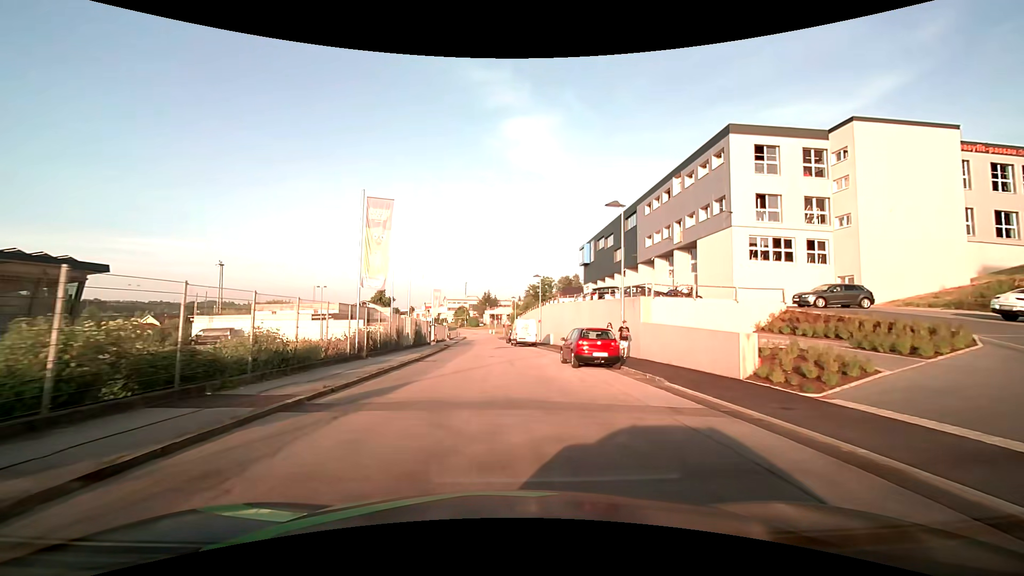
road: residential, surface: asphalt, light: Day
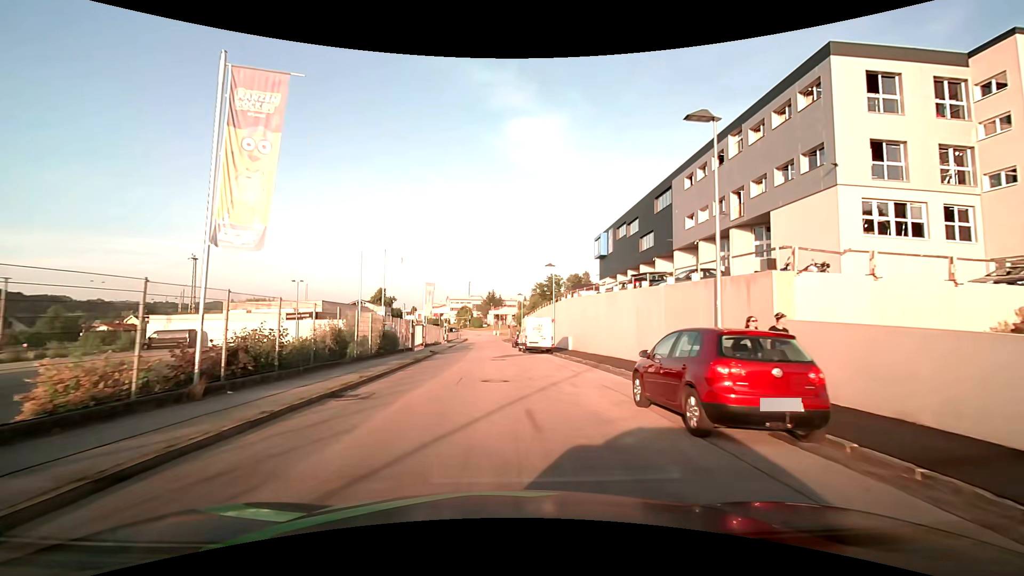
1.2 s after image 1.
(0.0, +11.3) m; 0°
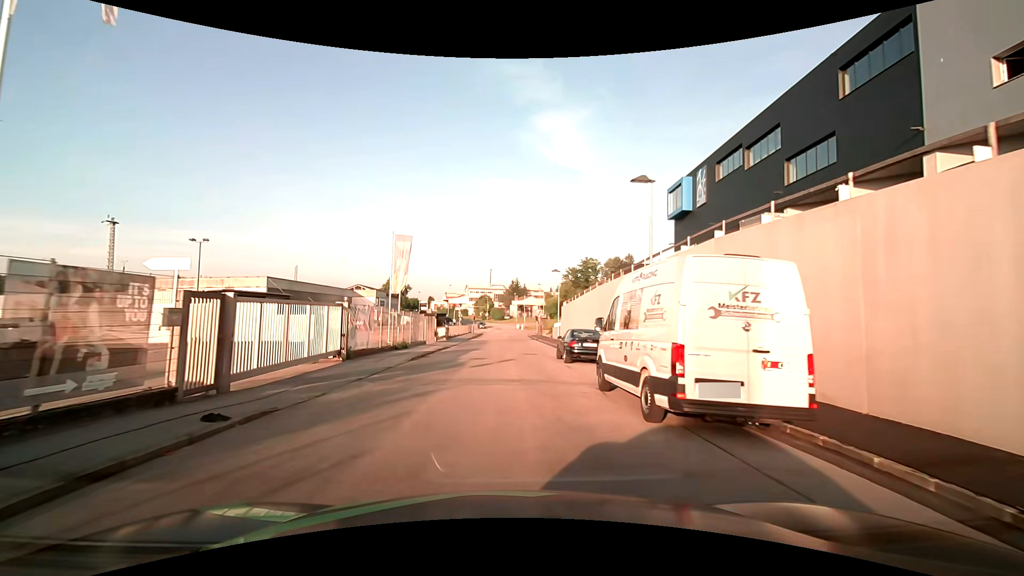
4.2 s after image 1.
(-0.6, +27.3) m; -3°
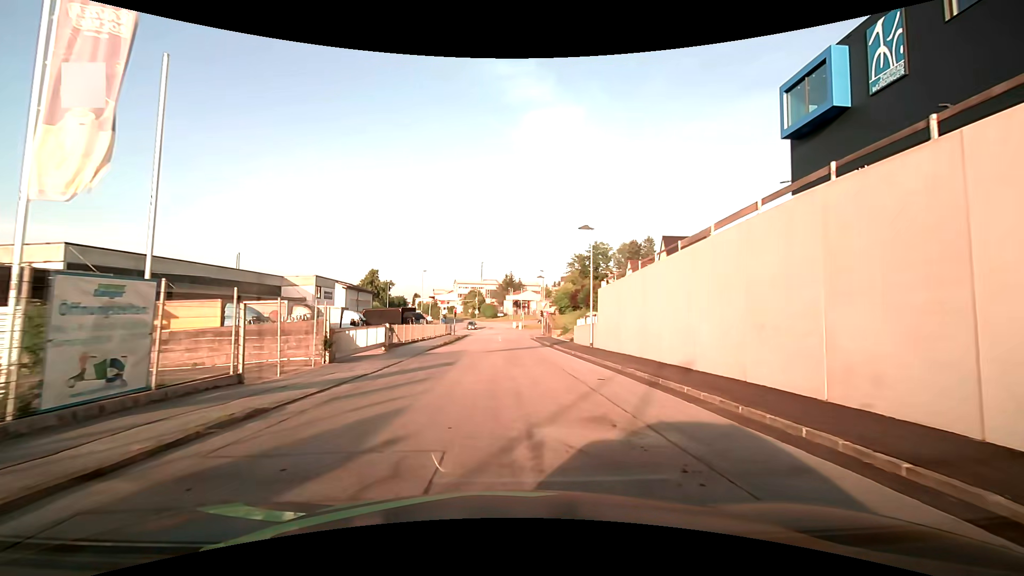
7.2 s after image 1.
(+0.1, +25.0) m; +1°
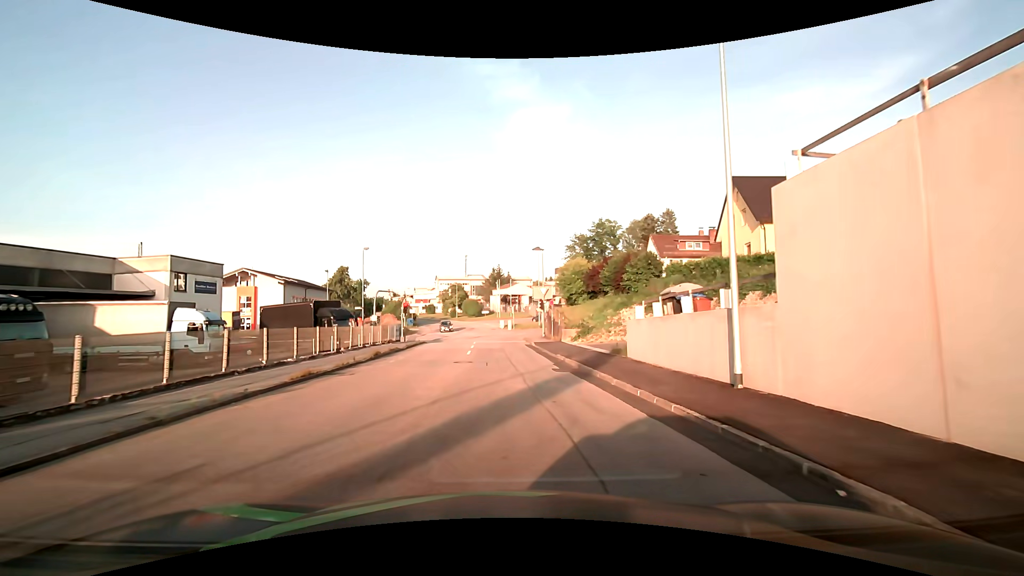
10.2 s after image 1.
(+0.9, +23.5) m; +2°
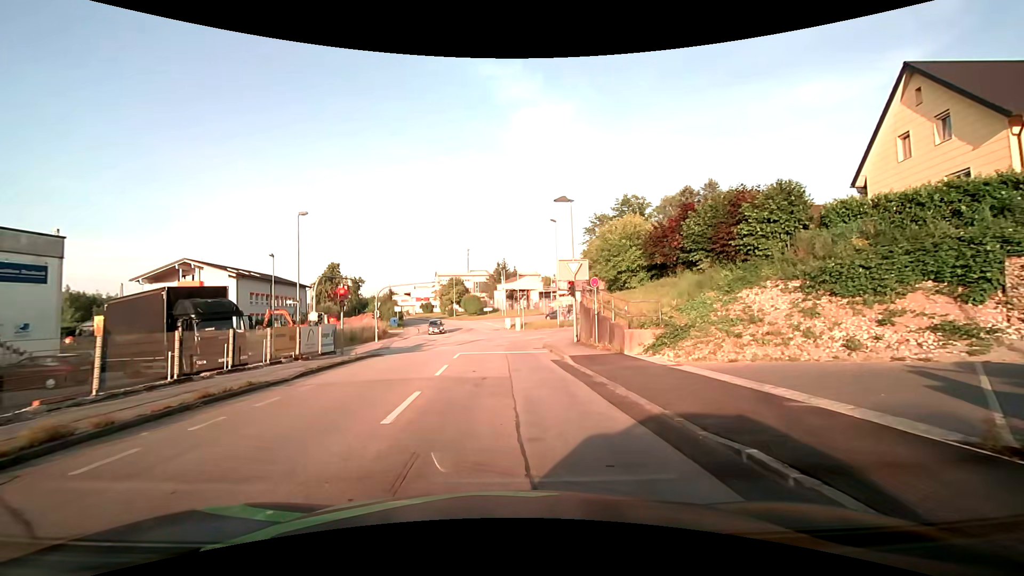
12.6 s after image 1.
(-0.1, +16.8) m; -1°
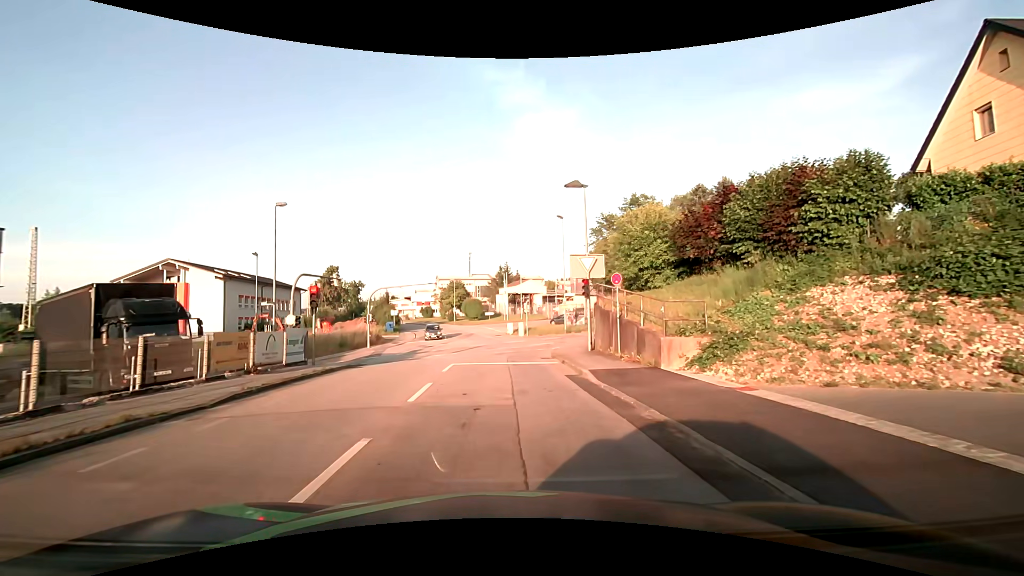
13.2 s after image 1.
(0.0, +3.8) m; 0°
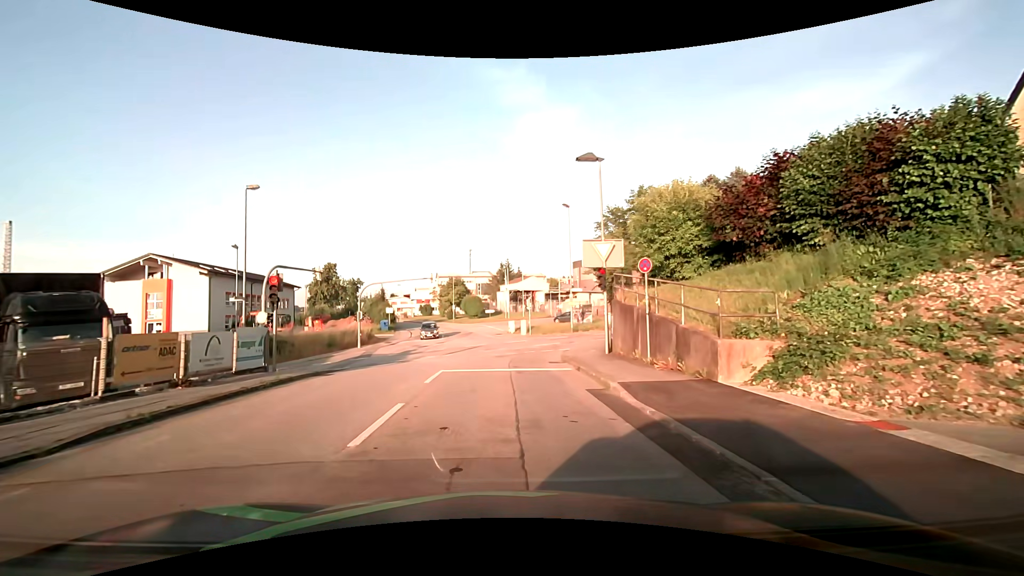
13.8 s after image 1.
(0.0, +3.5) m; -1°
(0, +10) (0, +20) (-1, +30) (-3, +40) (-4, +50) (-6, +60) (-9, +69) (-12, +79) (-15, +88) (-20, +97) m
